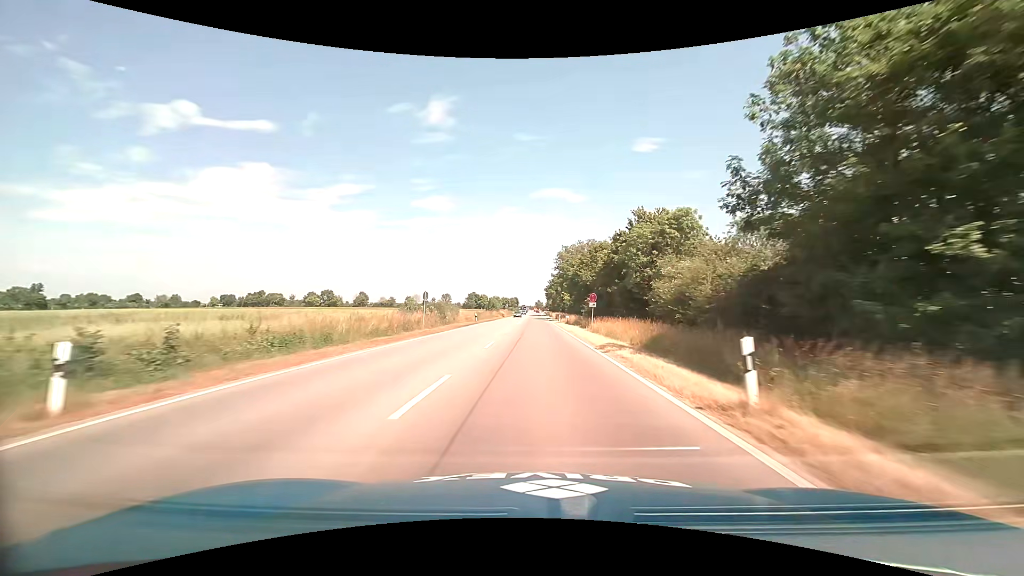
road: primary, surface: asphalt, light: Day
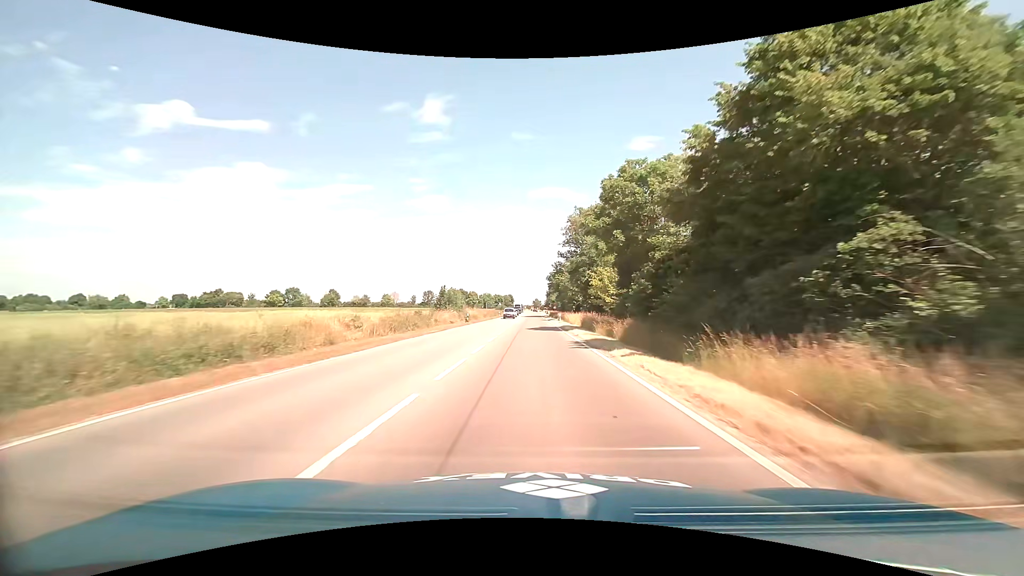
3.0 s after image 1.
(+0.1, +55.8) m; 0°
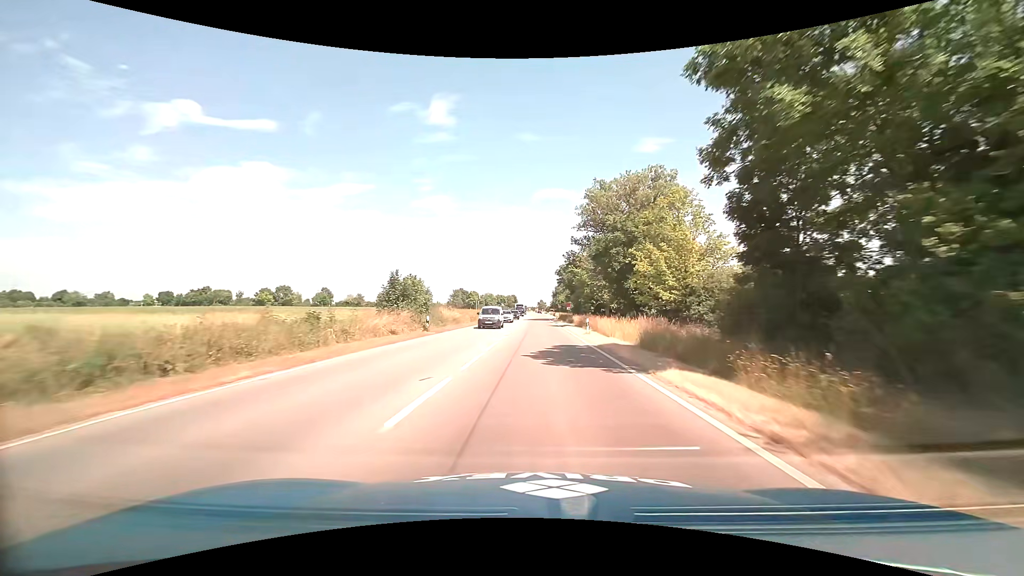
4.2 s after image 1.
(-0.2, +21.6) m; -1°
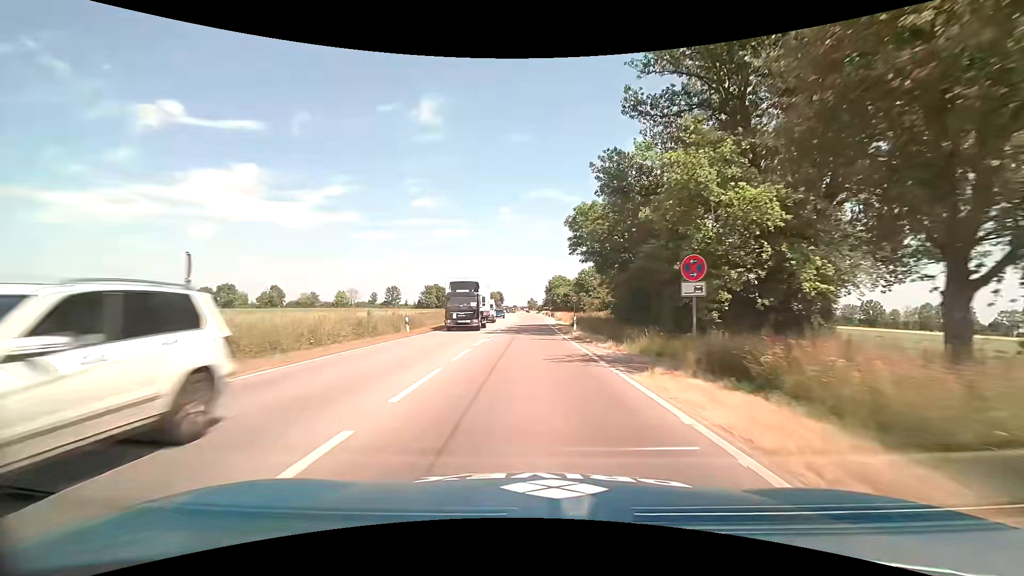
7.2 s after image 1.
(+0.7, +51.5) m; +1°
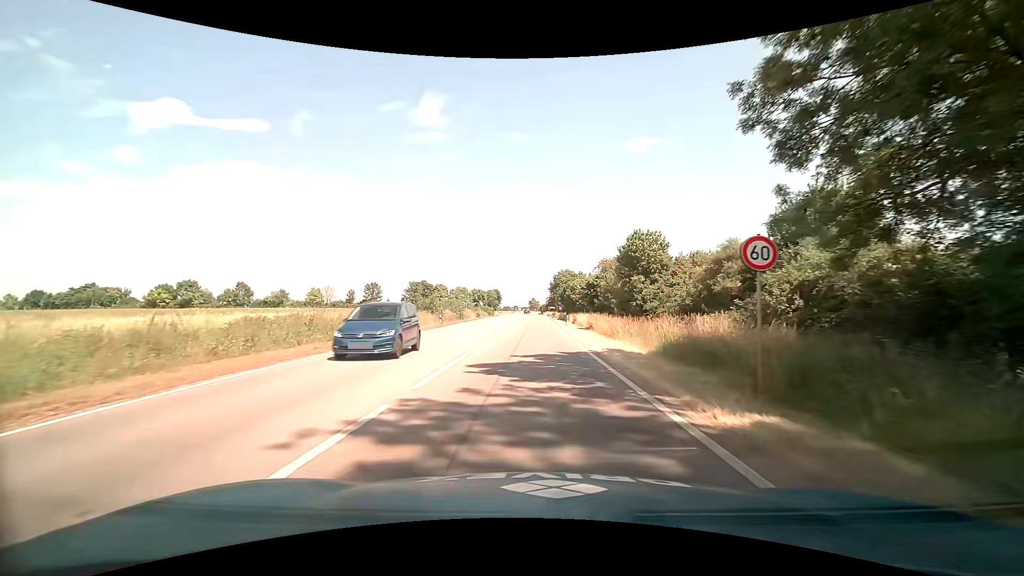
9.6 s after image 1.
(+0.1, +33.9) m; 0°
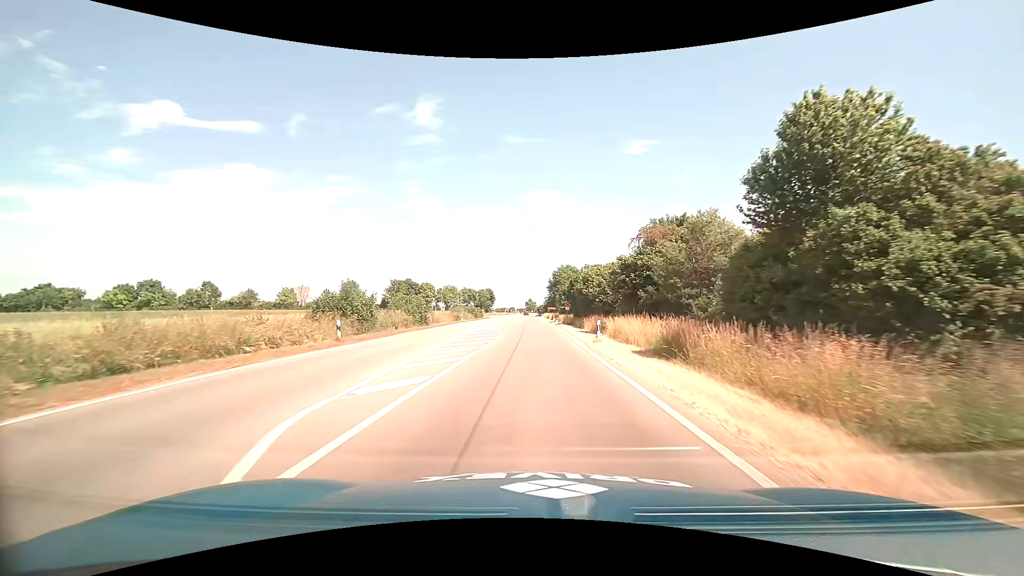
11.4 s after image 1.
(+0.3, +22.9) m; +1°
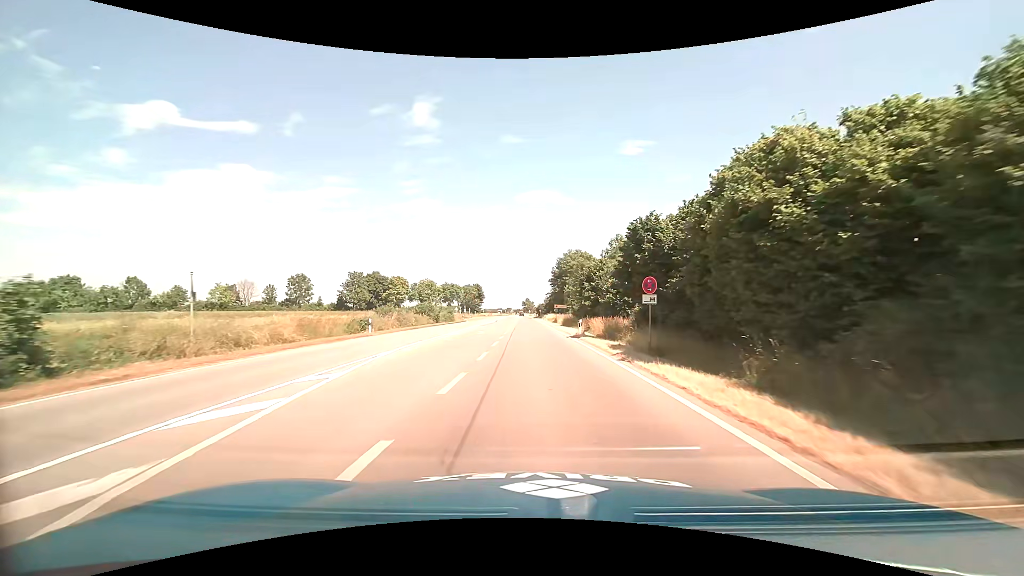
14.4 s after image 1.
(0.0, +41.1) m; 0°
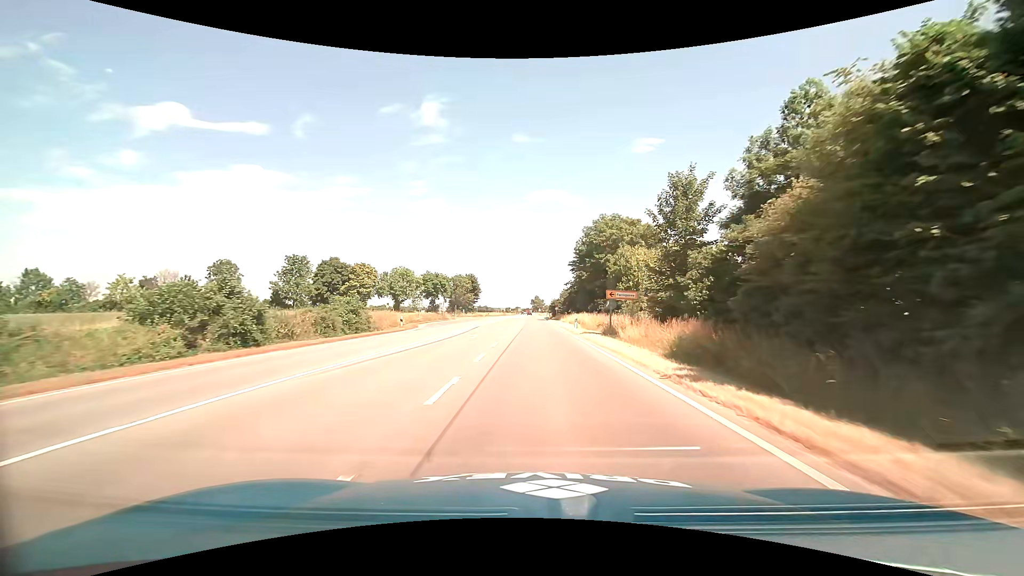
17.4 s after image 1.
(-0.5, +43.1) m; -1°
(0, +10) (0, +20) (0, +30) (0, +40) (0, +50) (+1, +60) (+1, +70) (+1, +80) (0, +90) (0, +100) m
